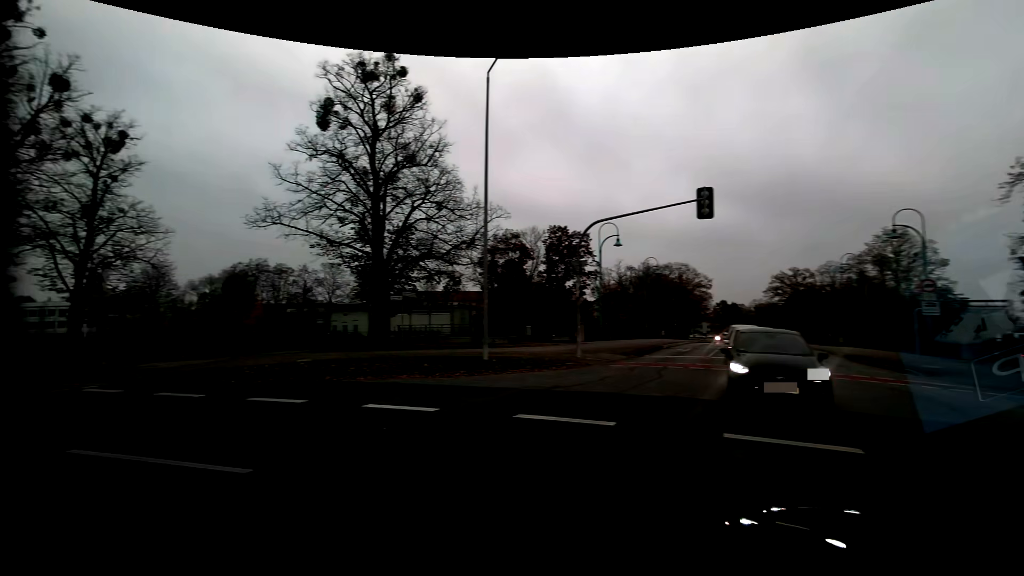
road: residential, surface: asphalt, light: Day
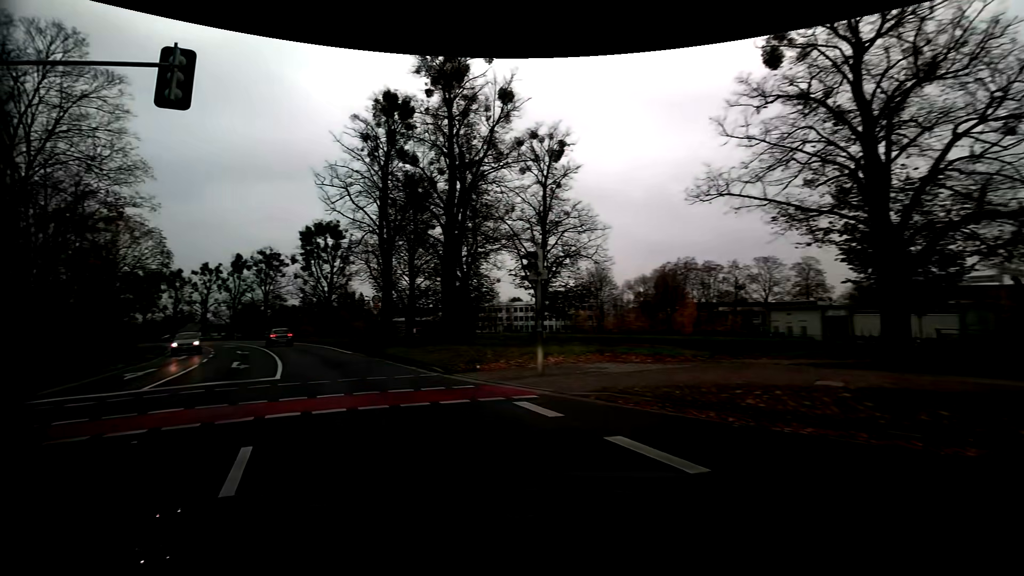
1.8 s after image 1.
(-3.9, +7.3) m; -46°
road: primary
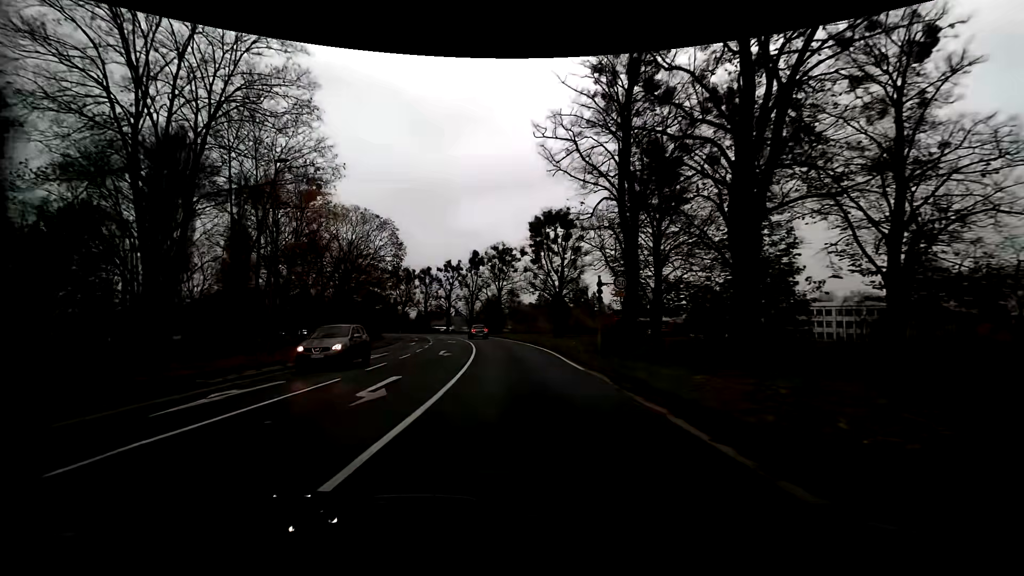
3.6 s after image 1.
(-3.7, +12.4) m; -26°
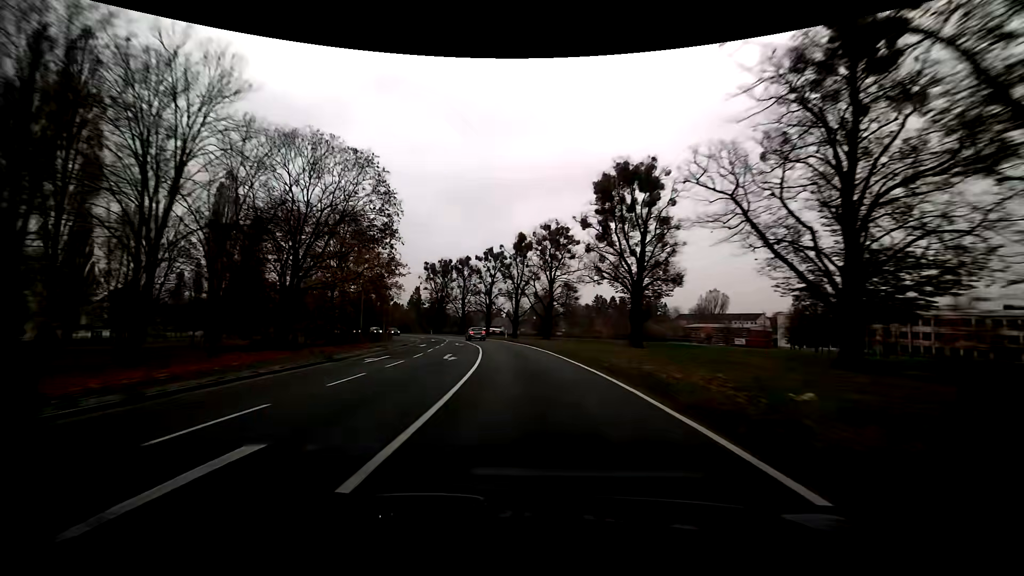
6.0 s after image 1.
(-1.0, +23.4) m; -5°
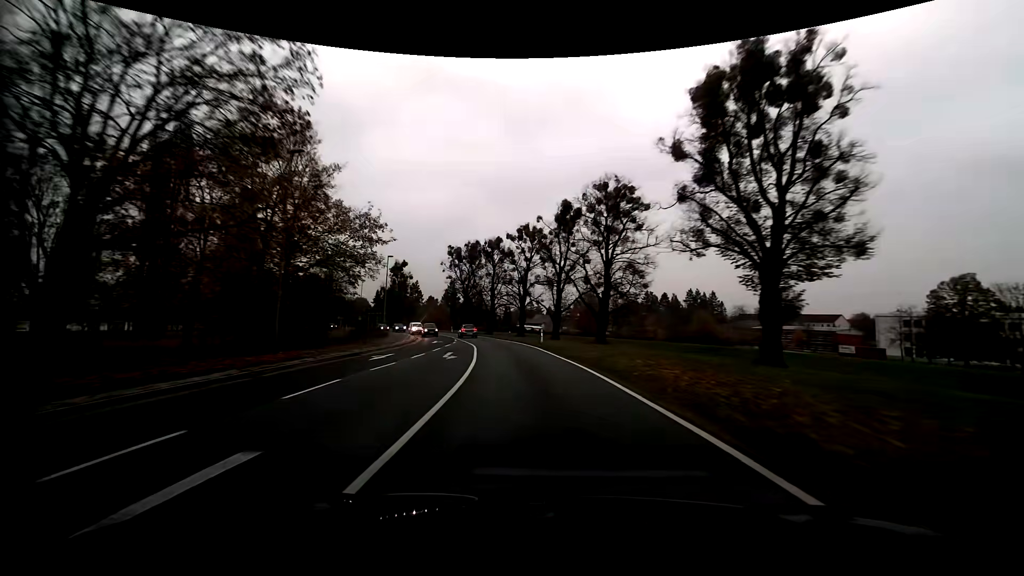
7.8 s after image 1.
(-1.0, +21.3) m; -5°
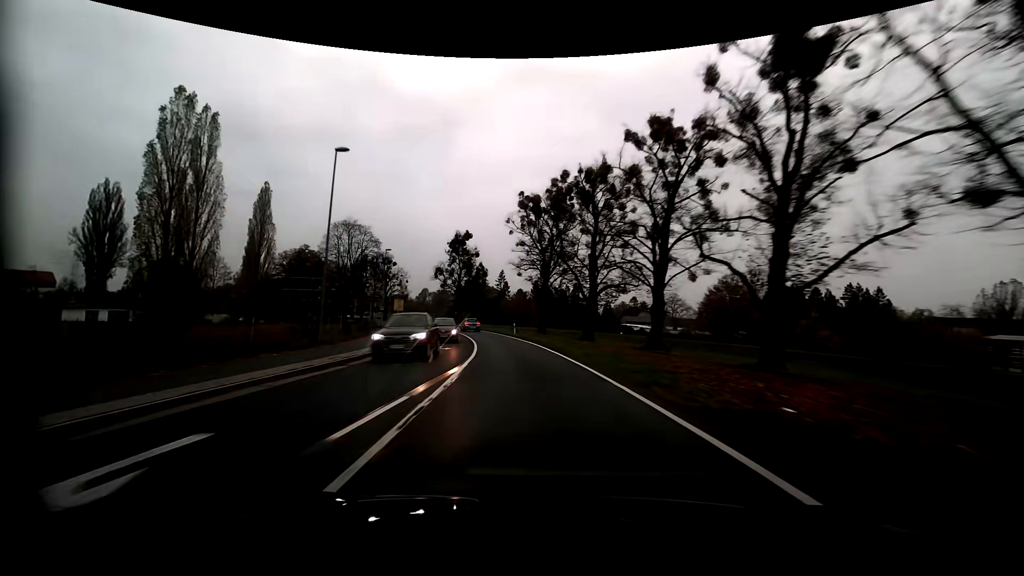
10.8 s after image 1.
(-3.7, +40.4) m; -11°
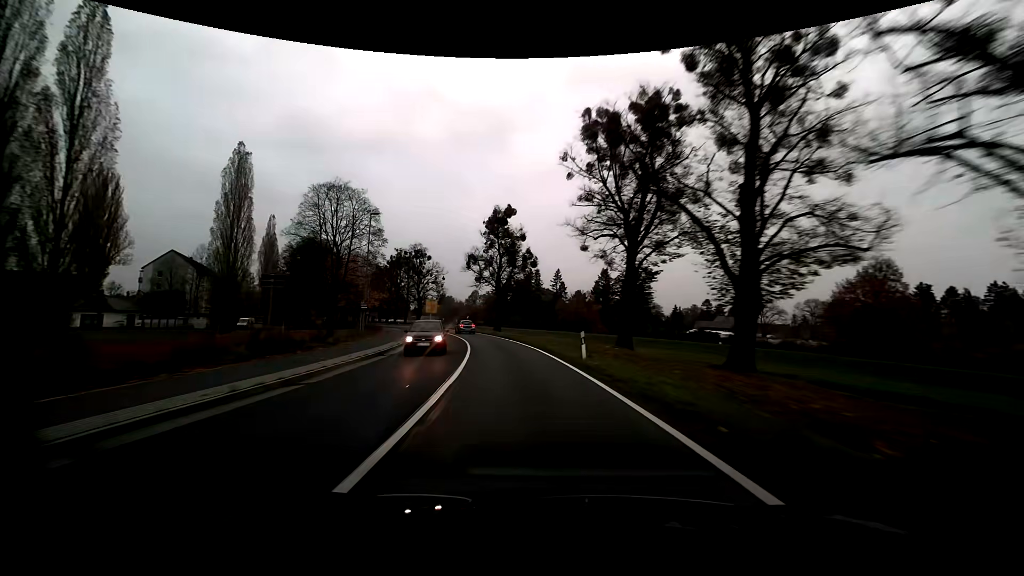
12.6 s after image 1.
(-1.4, +25.3) m; -7°
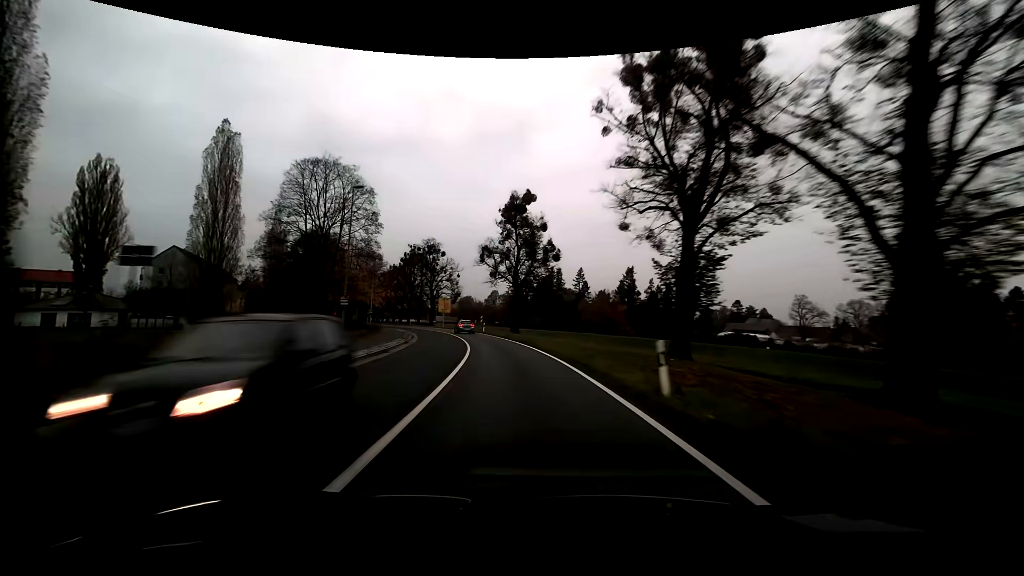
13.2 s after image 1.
(-0.2, +8.7) m; -2°
